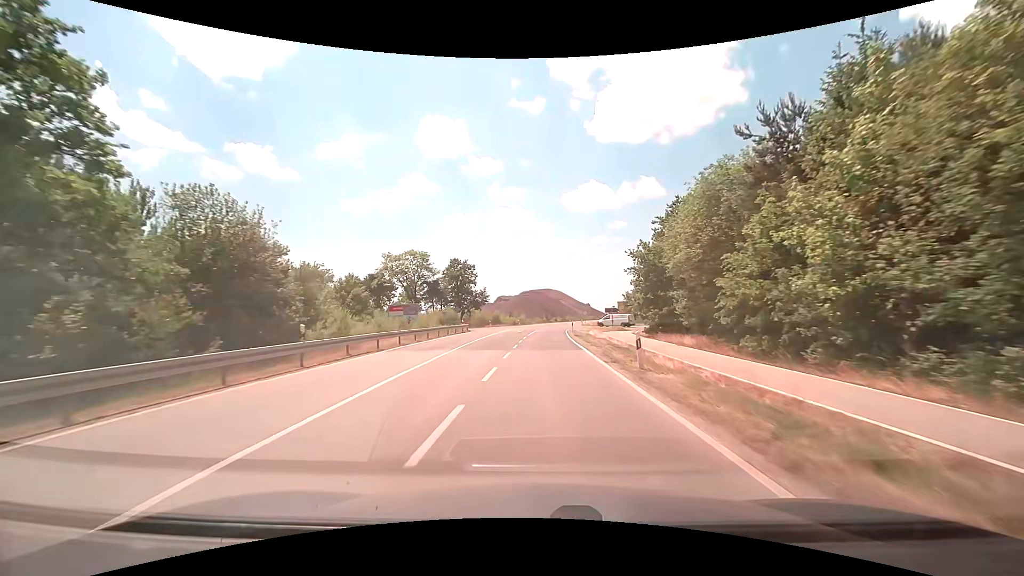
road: tertiary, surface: asphalt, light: Day
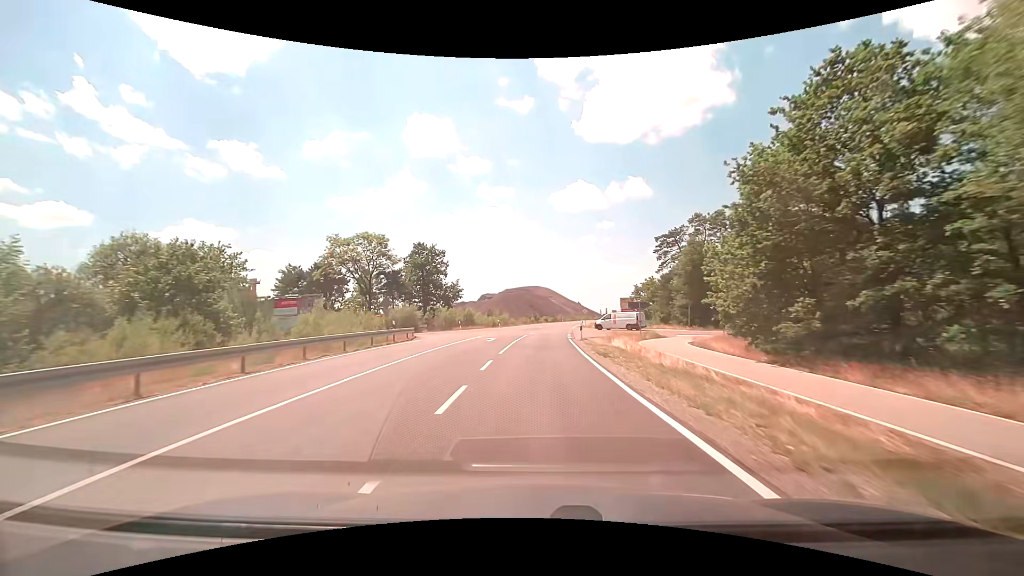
(+0.2, +21.4) m; +1°
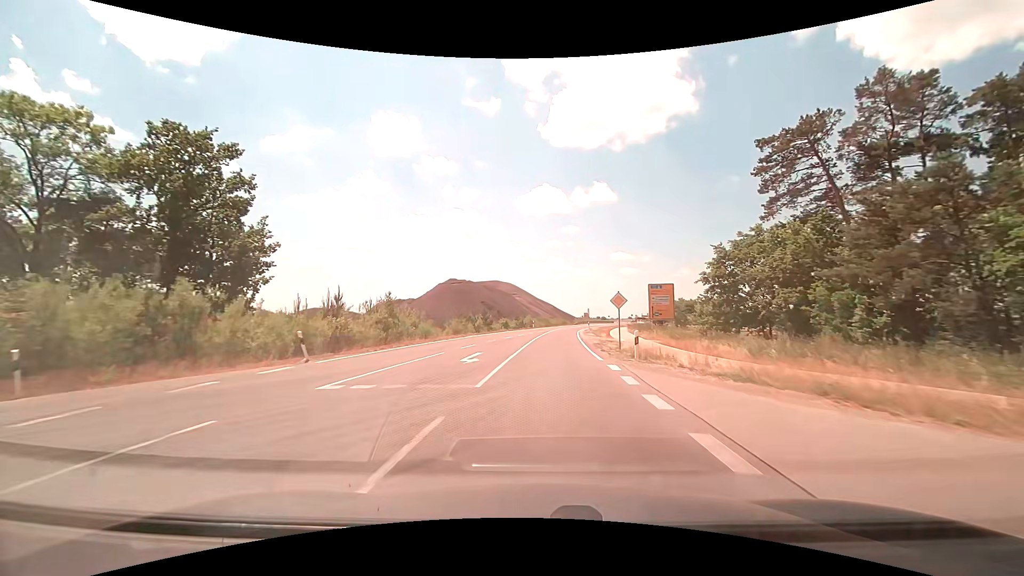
(+1.5, +50.7) m; +4°
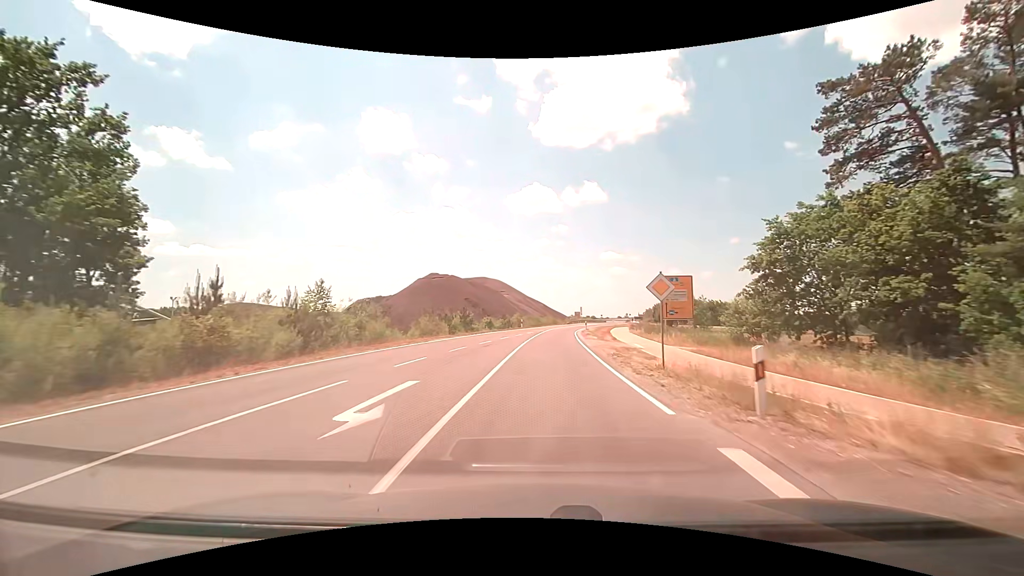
(+0.1, +9.7) m; +2°
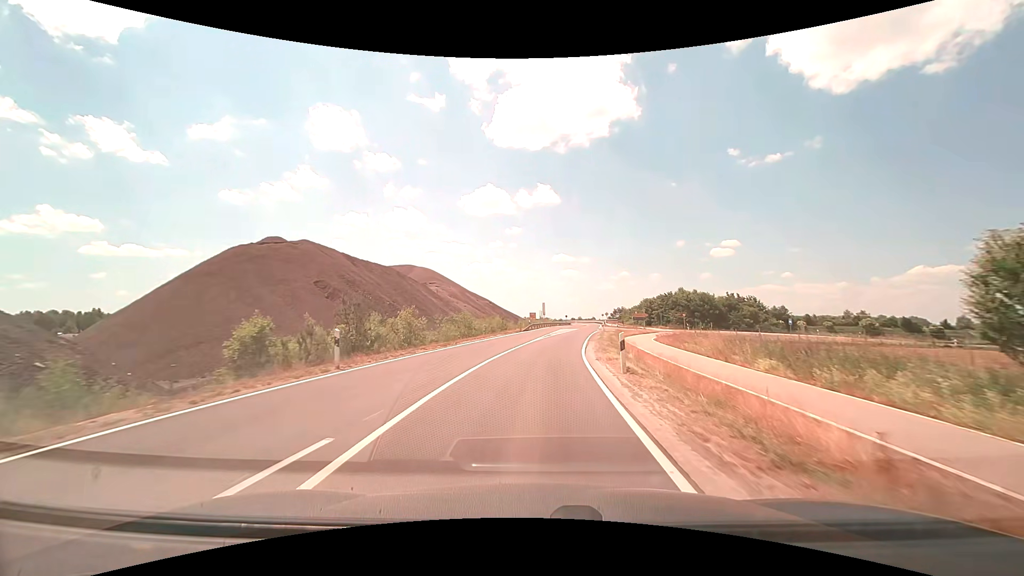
(+2.2, +46.6) m; +5°
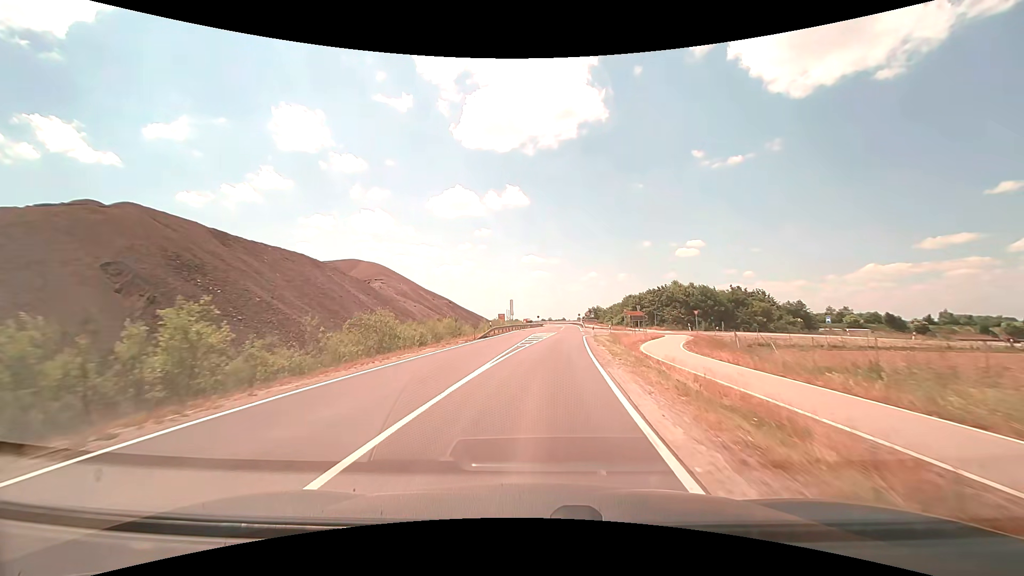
(+0.5, +18.3) m; +3°
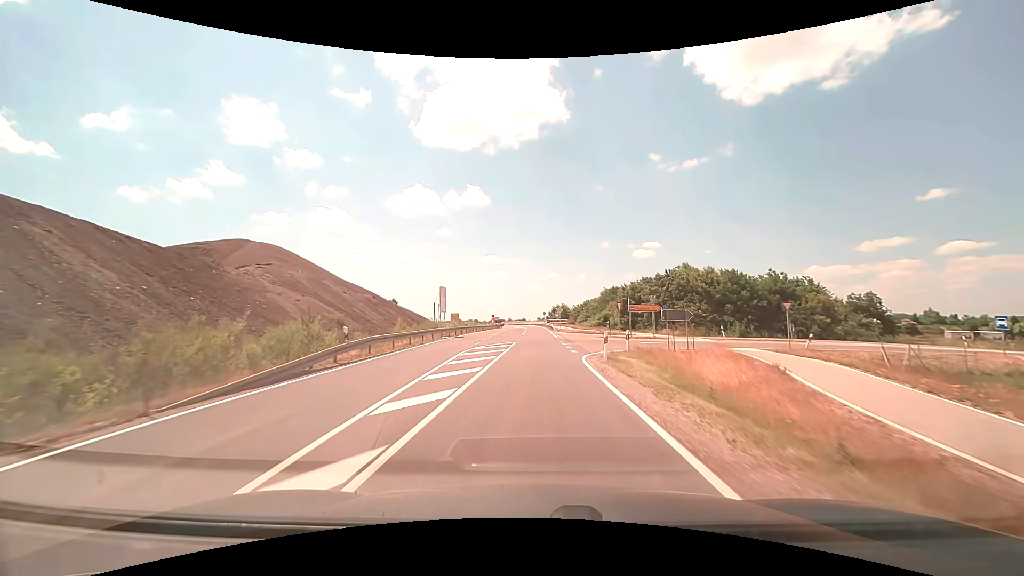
(+1.1, +27.0) m; +5°
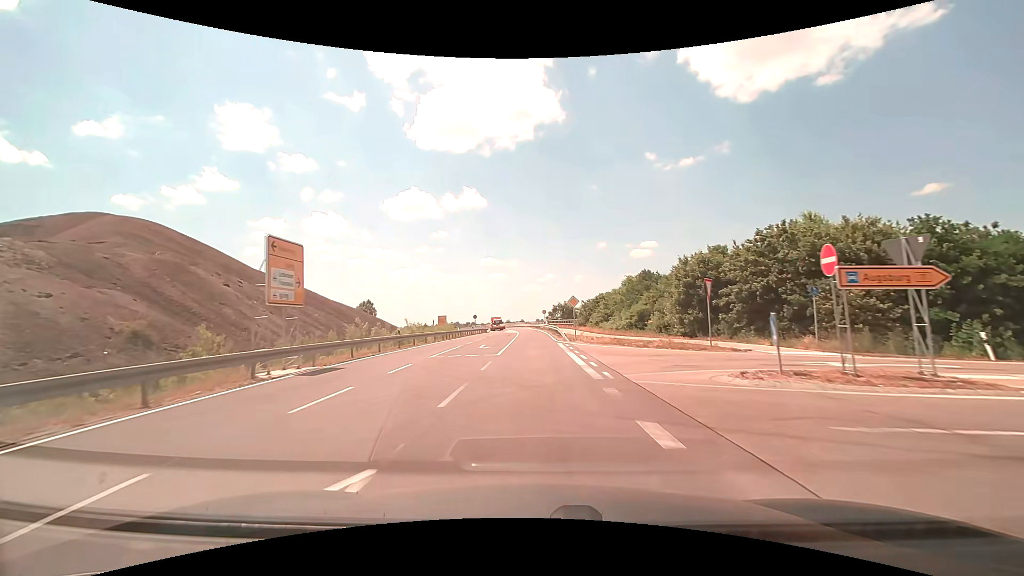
(+0.4, +26.6) m; 0°
(0, +10) (0, +20) (0, +30) (0, +40) (0, +50) (-1, +60) (-1, +70) (-2, +80) (-2, +90) (-4, +100) m
